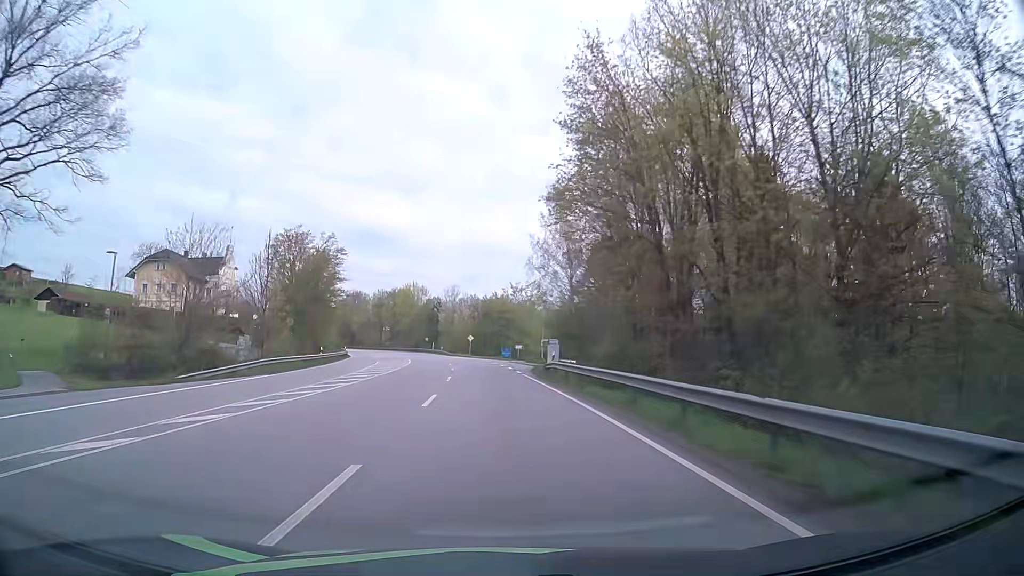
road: primary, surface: asphalt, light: Day
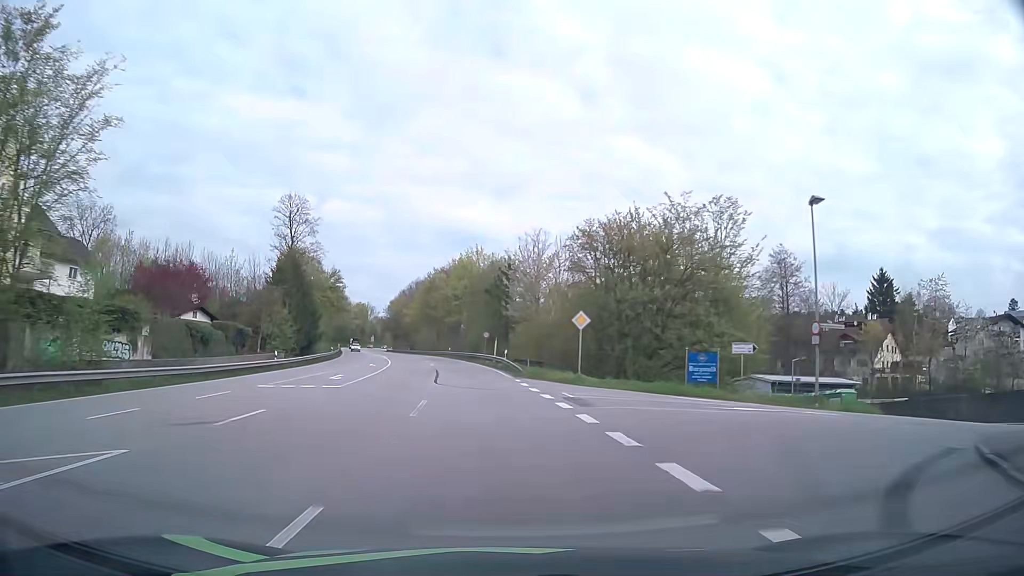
(-3.9, +62.4) m; -8°
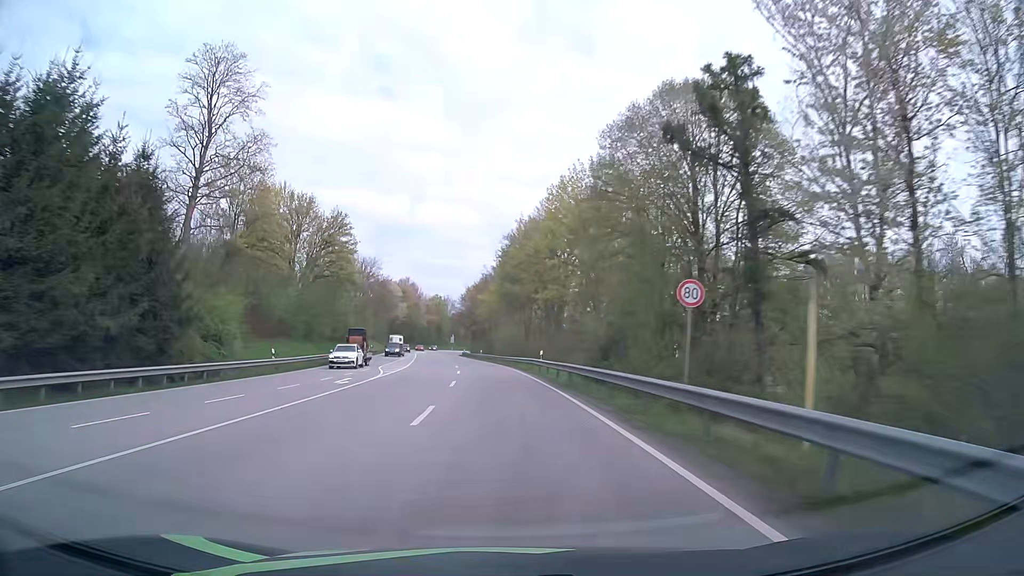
(-3.6, +49.9) m; -8°
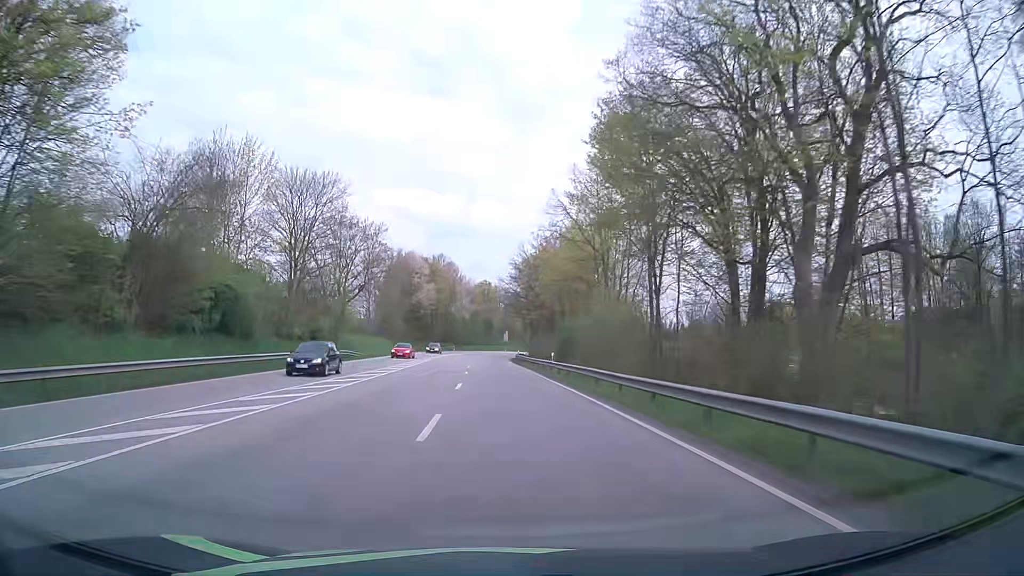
(-2.6, +50.2) m; -5°
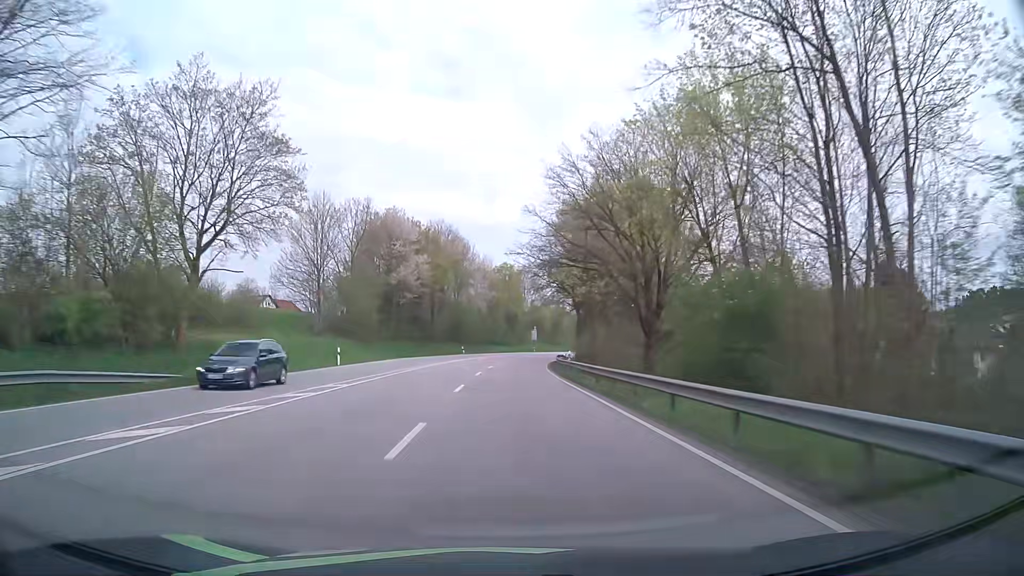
(-0.7, +37.7) m; -2°
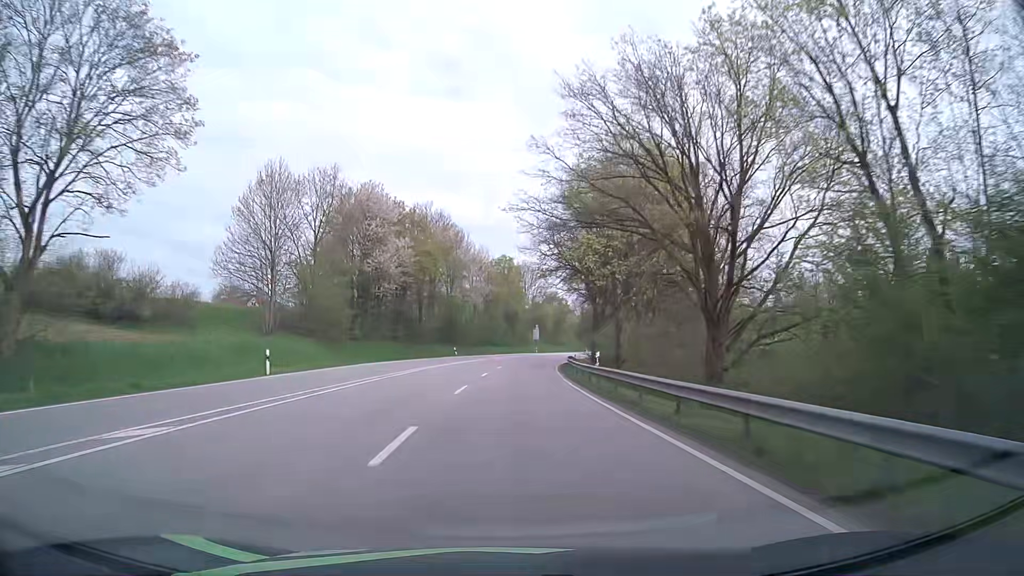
(0.0, +12.5) m; 0°
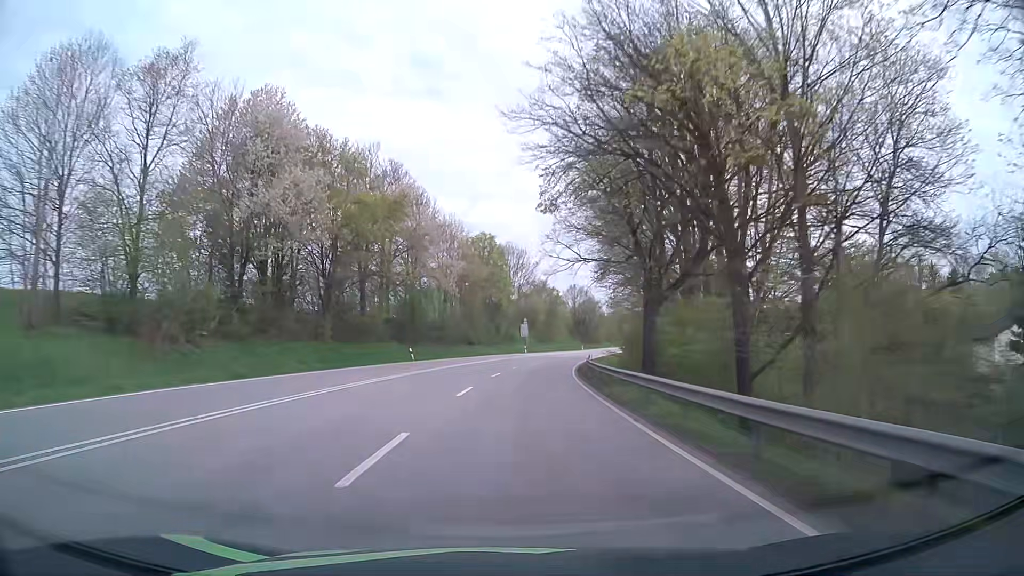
(+0.2, +25.1) m; +1°
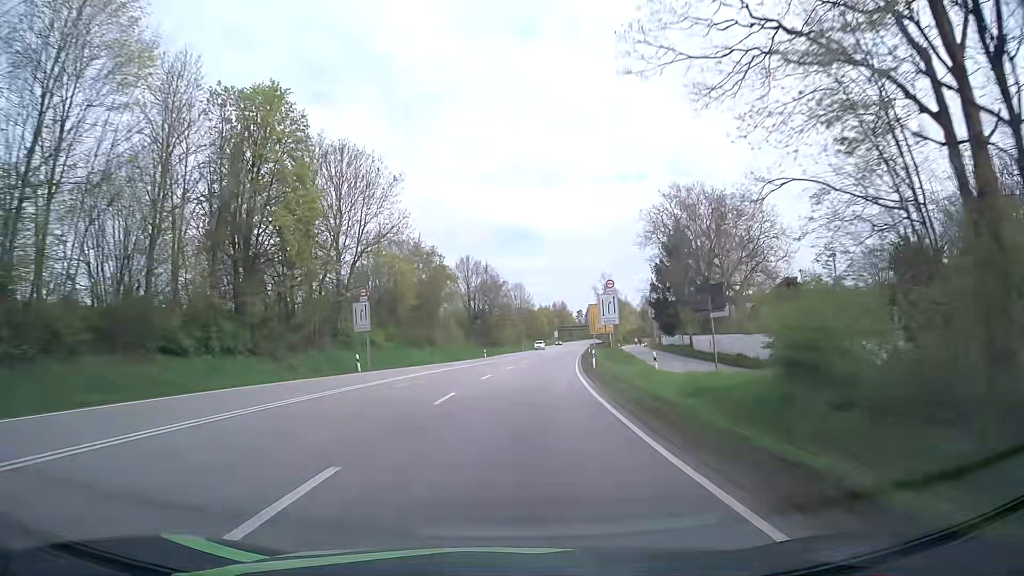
(+4.6, +62.4) m; +9°
(0, +10) (+1, +20) (+1, +30) (+2, +40) (+3, +50) (+4, +60) (+6, +70) (+7, +80) (+8, +90) (+10, +99) m
